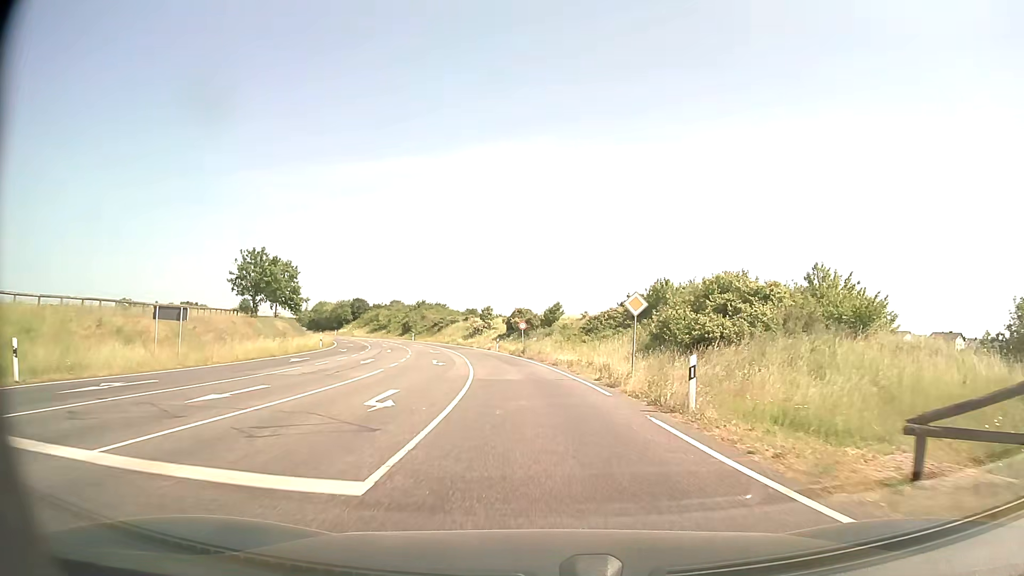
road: secondary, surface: asphalt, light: Day
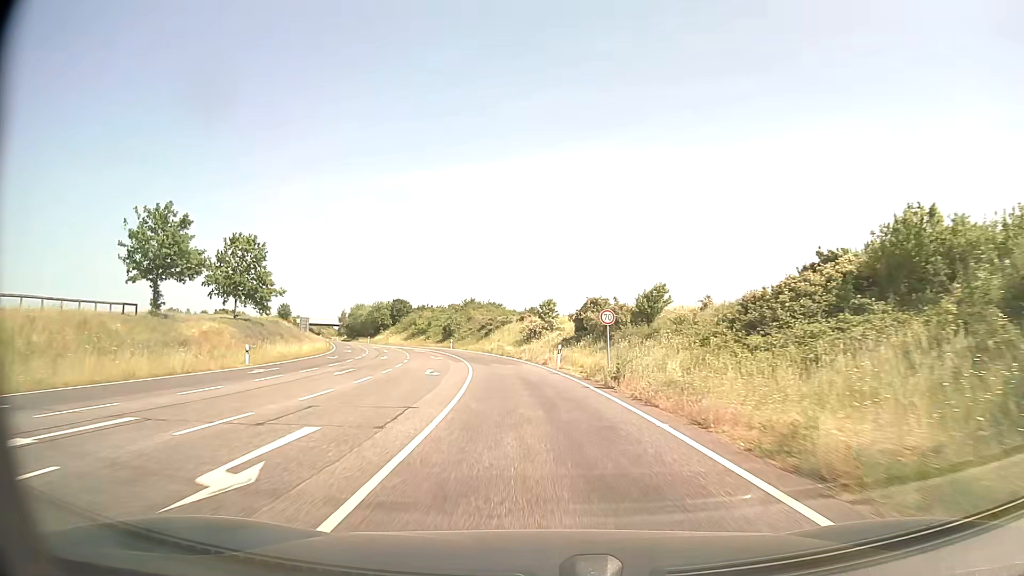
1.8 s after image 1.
(-1.3, +28.9) m; -6°
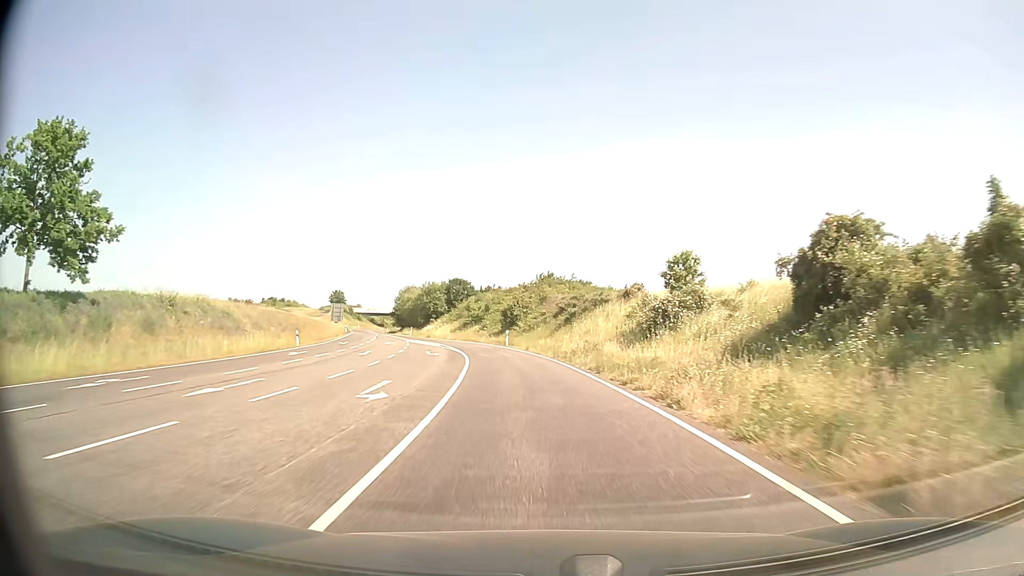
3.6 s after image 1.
(-2.1, +34.5) m; -7°
(0, +10) (-1, +20) (-2, +30) (-4, +40) (-6, +50) (-9, +59) (-12, +69) (-15, +78) (-18, +87) (-22, +97) m
